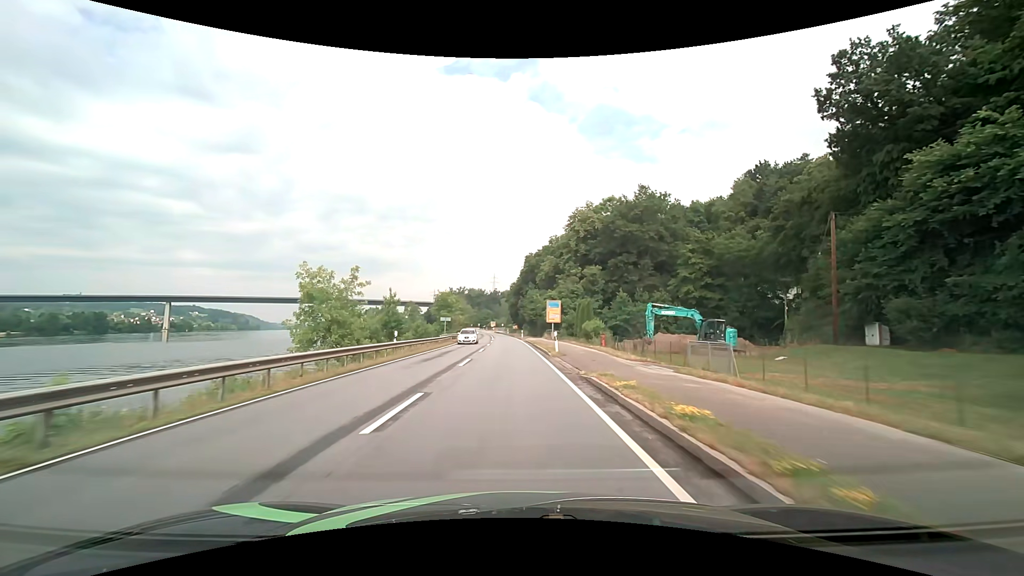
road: primary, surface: asphalt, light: Day
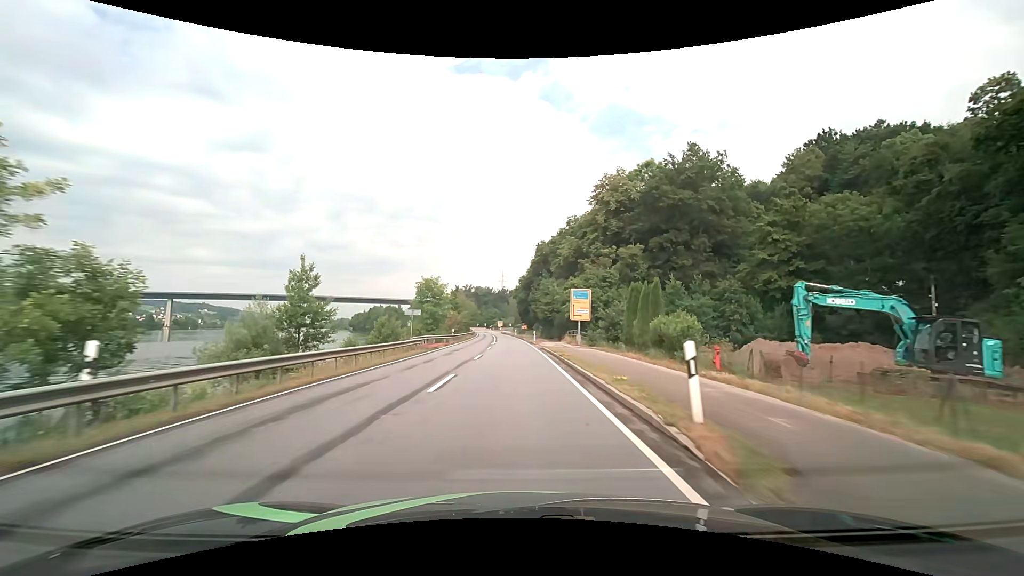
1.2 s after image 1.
(-0.1, +19.8) m; -1°
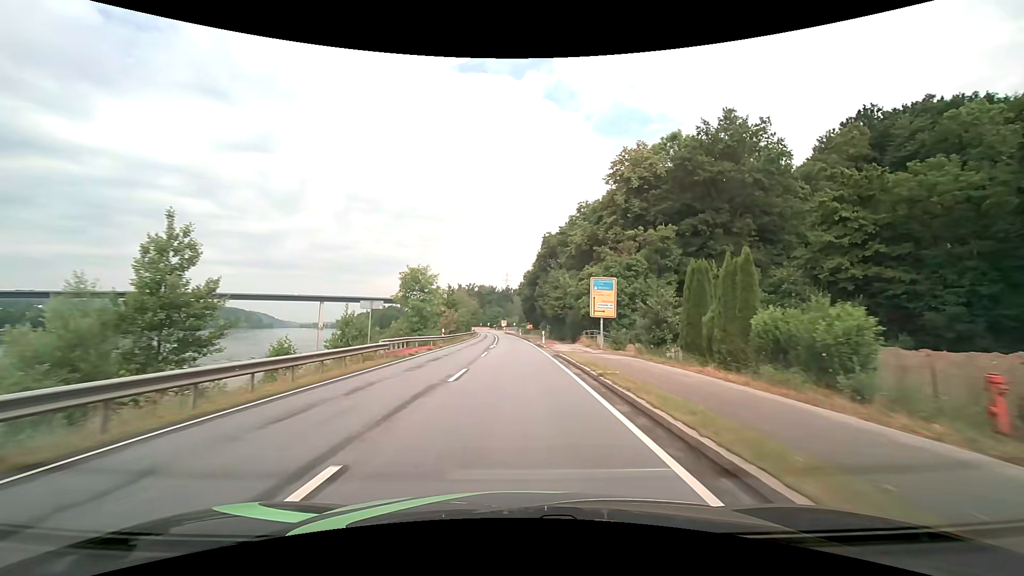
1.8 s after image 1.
(0.0, +9.8) m; 0°
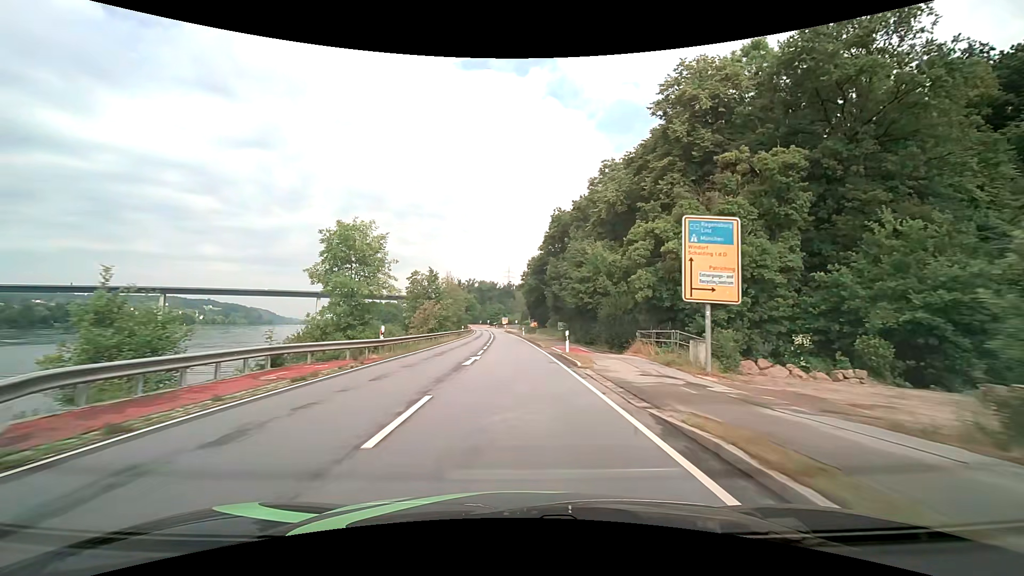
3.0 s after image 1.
(-0.1, +19.3) m; 0°
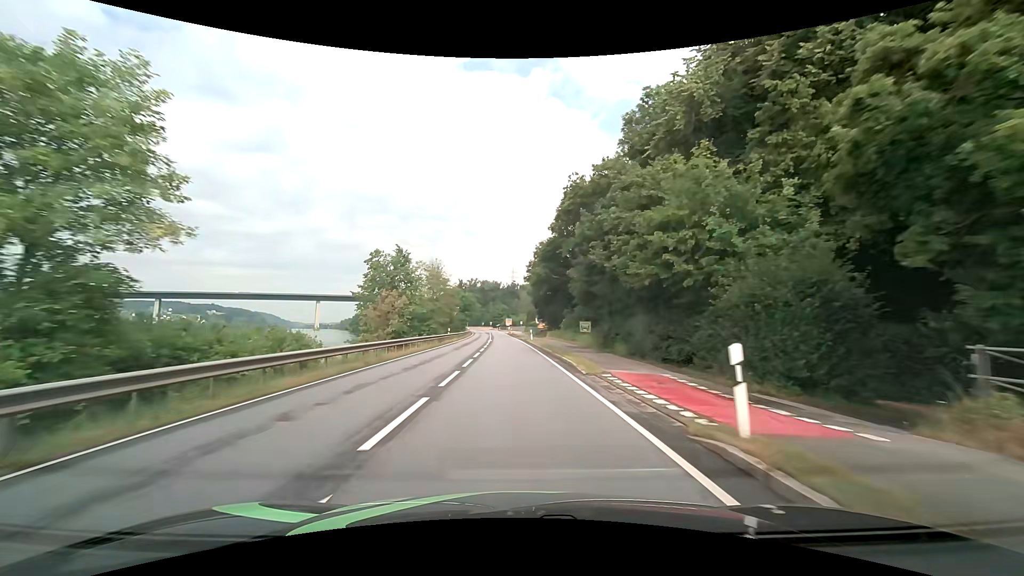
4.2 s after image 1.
(-0.1, +18.4) m; -1°
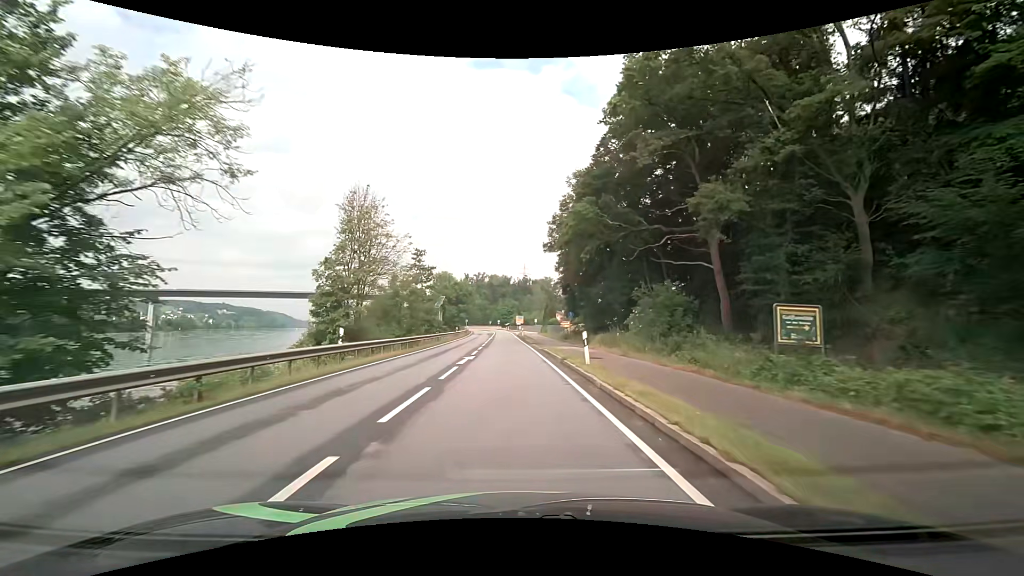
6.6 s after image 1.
(-0.5, +34.3) m; -2°
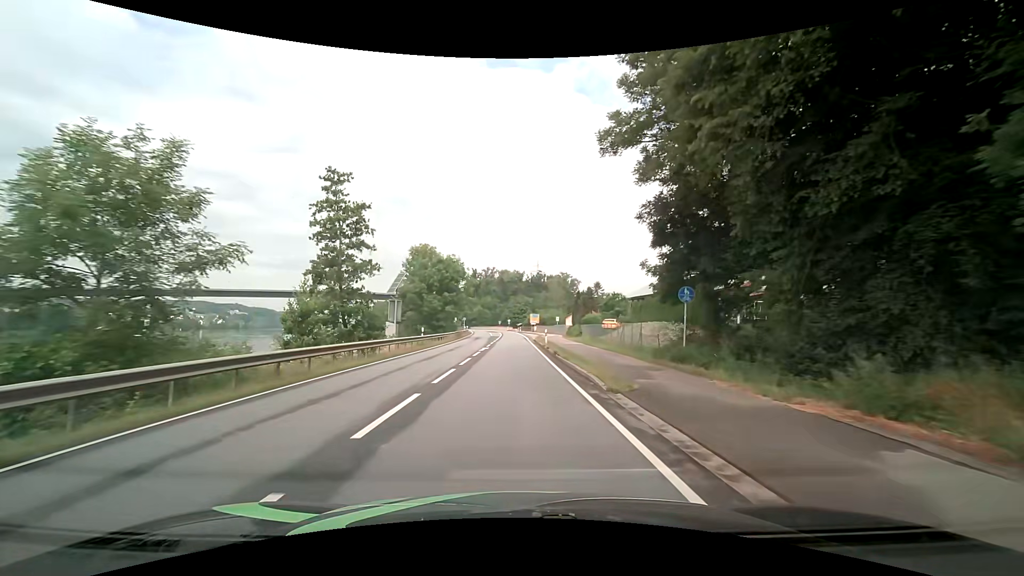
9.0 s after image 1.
(-0.1, +30.9) m; -1°
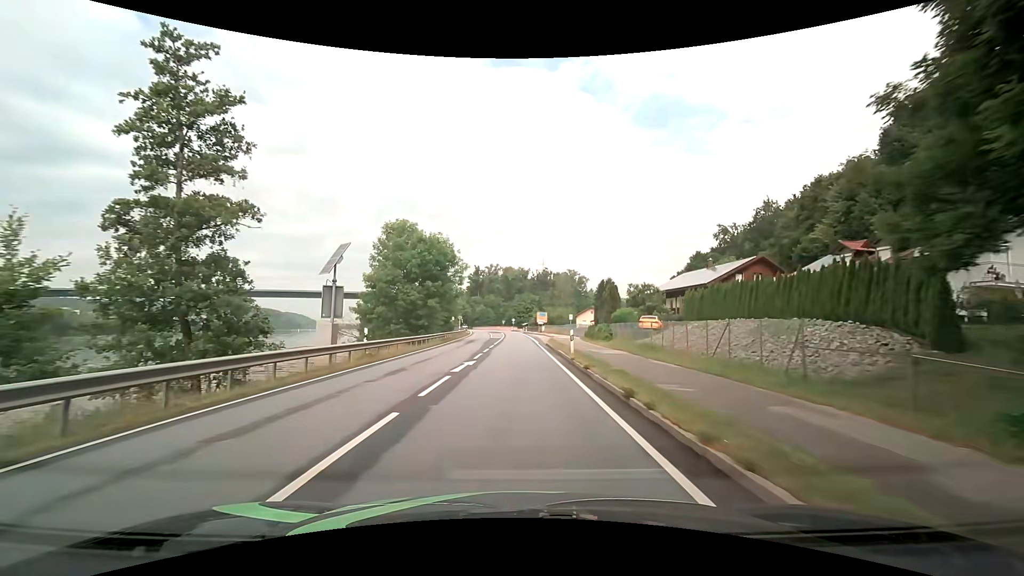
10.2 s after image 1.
(-0.1, +14.2) m; -1°
(0, +10) (0, +20) (0, +30) (0, +40) (+1, +50) (+1, +60) (+1, +70) (+1, +80) (+1, +90) (0, +100) m
